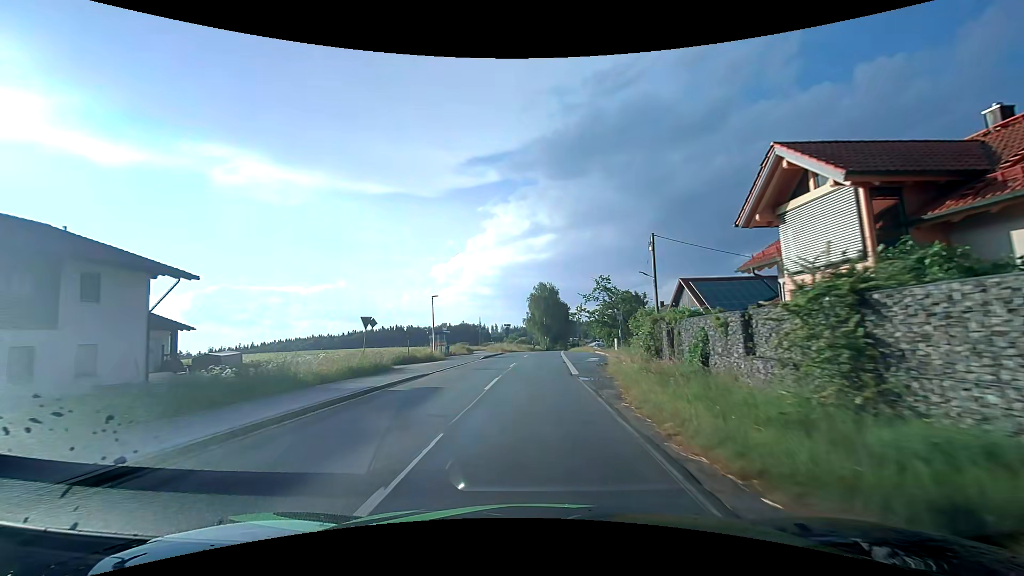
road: tertiary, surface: asphalt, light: Day
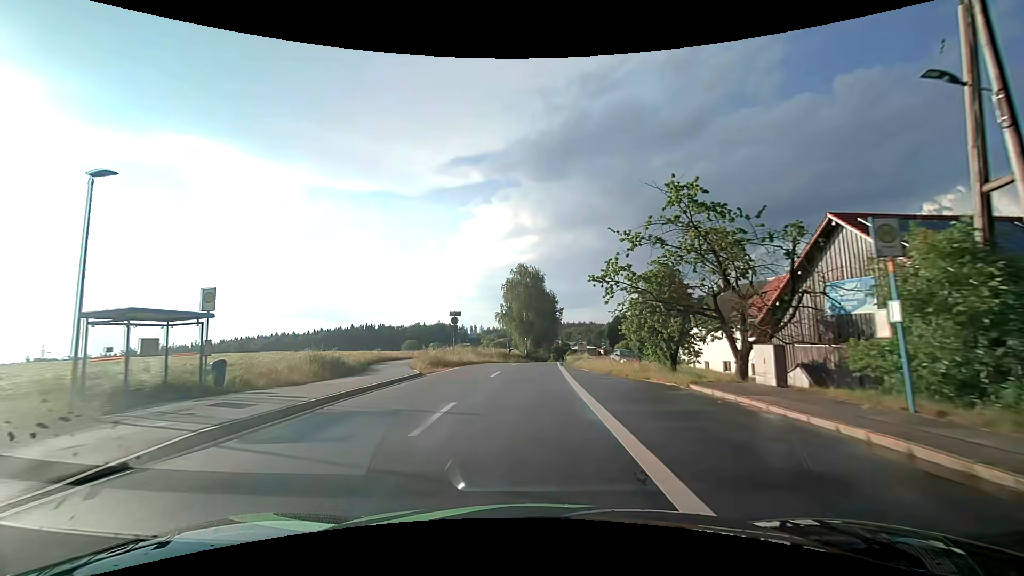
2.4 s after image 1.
(+0.7, +32.2) m; +2°
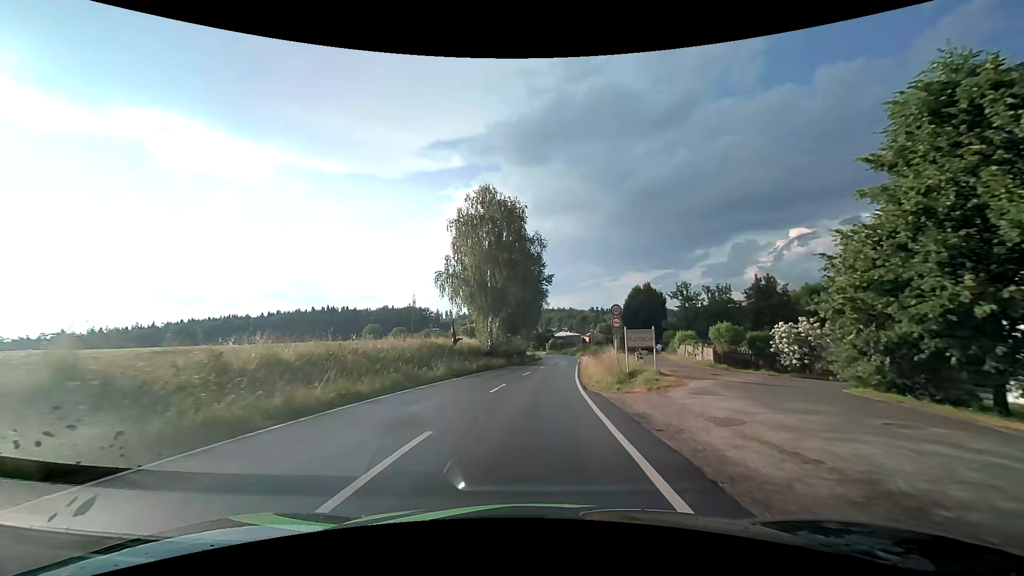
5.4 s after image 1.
(+1.1, +40.2) m; +3°
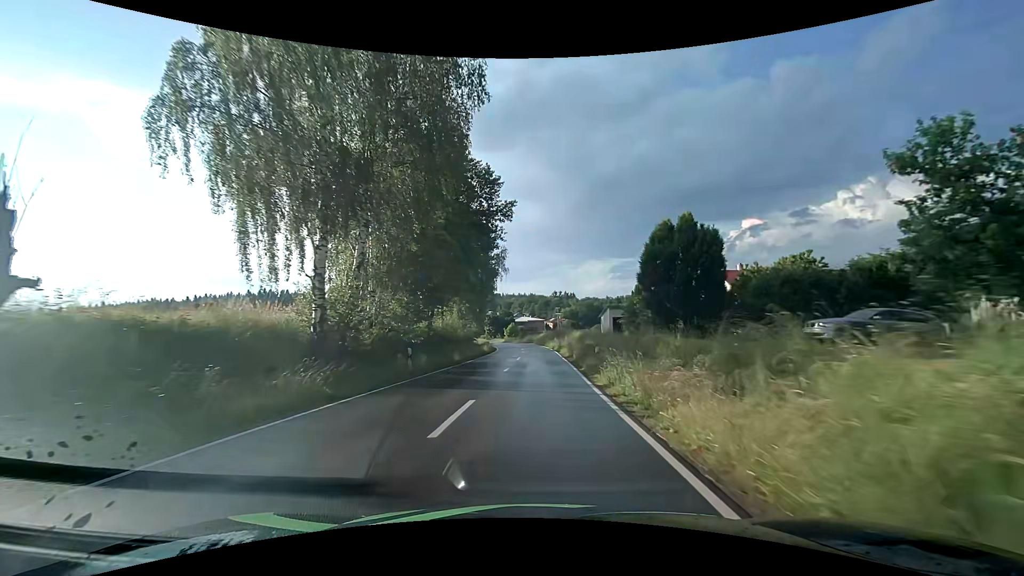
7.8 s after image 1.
(+1.4, +33.2) m; +5°
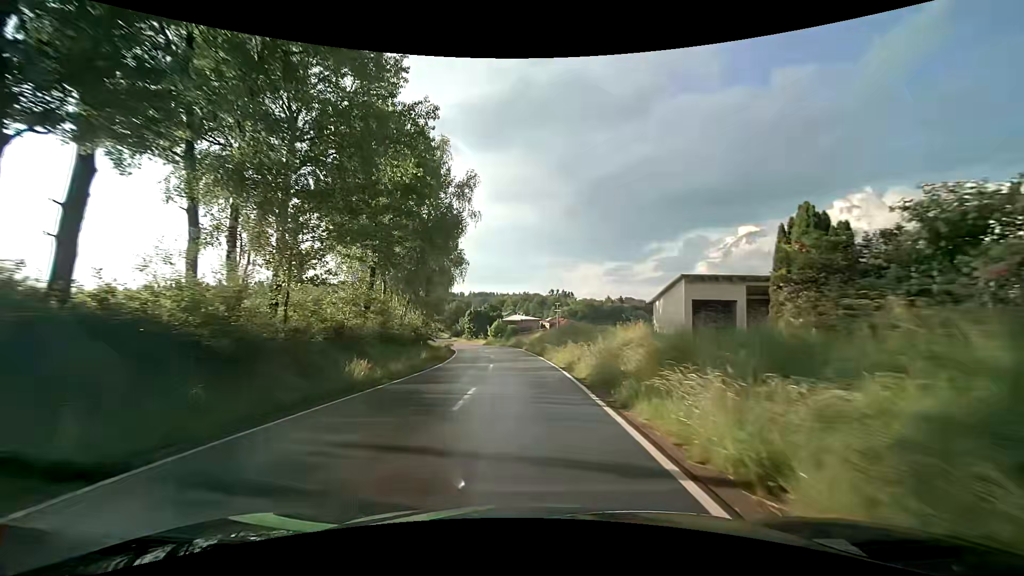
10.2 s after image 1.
(+0.5, +33.4) m; +1°
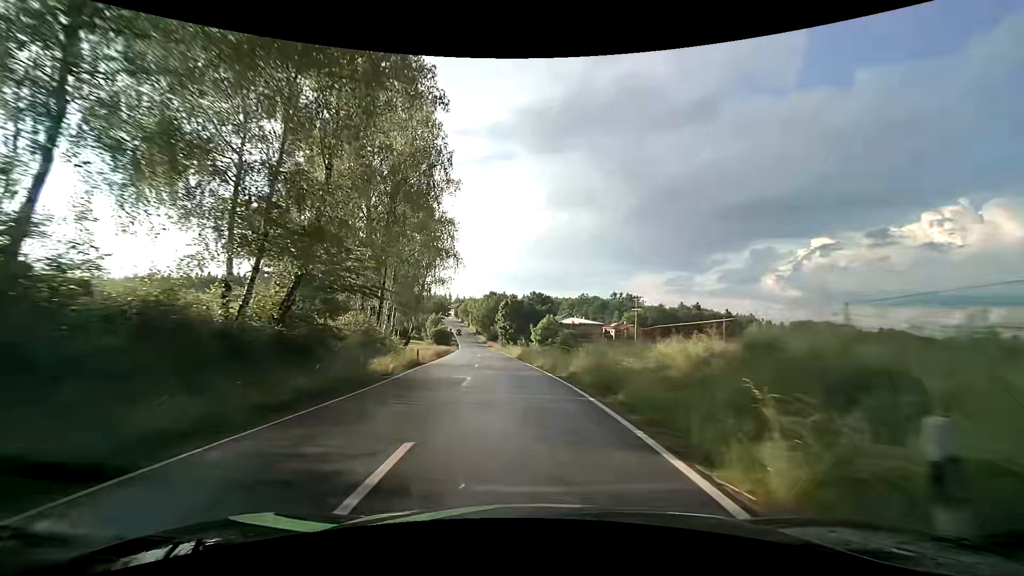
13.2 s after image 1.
(-2.0, +42.6) m; -7°
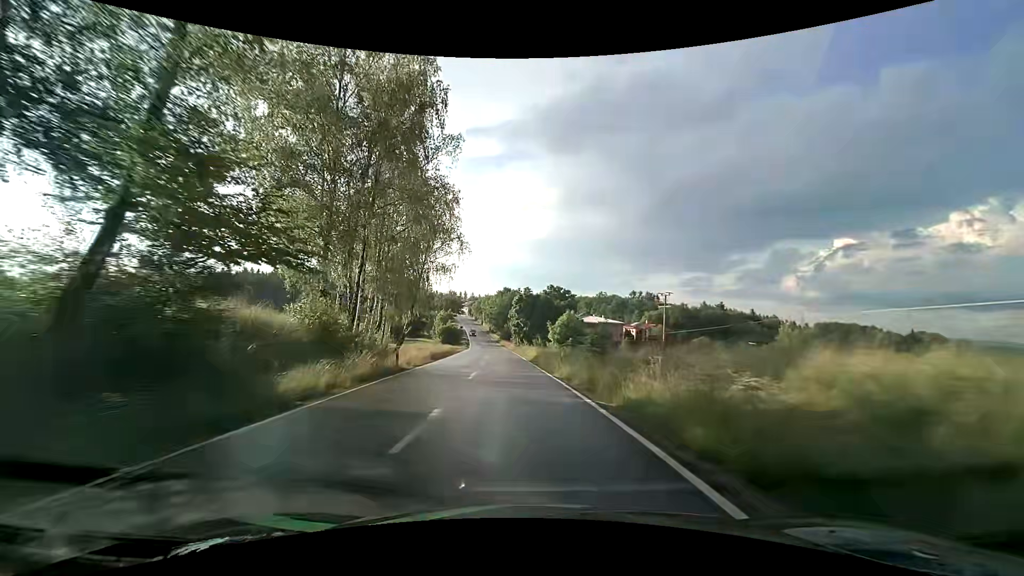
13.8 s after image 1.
(0.0, +8.7) m; -1°
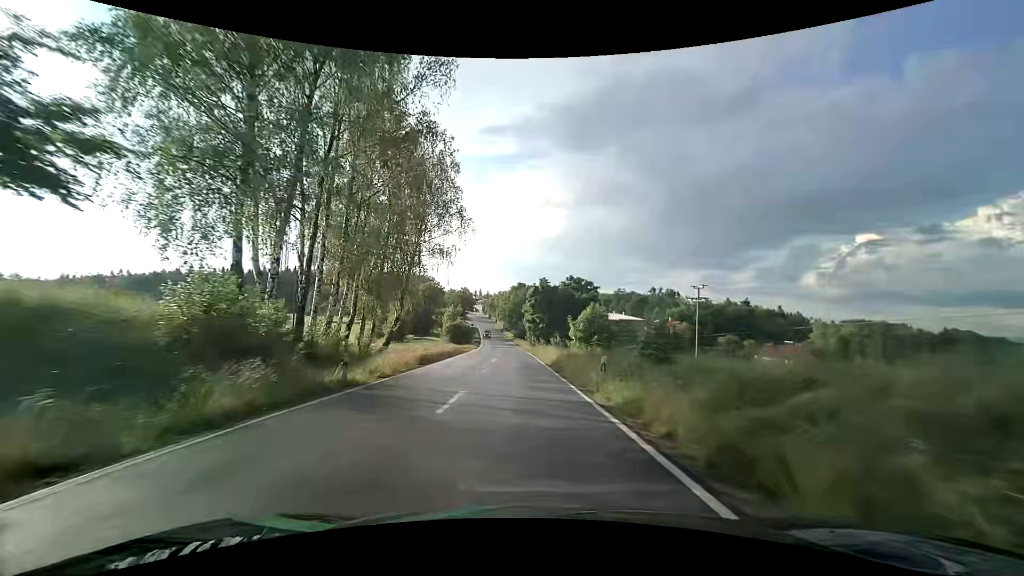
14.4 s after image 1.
(-0.1, +8.8) m; -1°
(0, +10) (-1, +20) (-1, +30) (-1, +40) (-2, +50) (-3, +60) (-3, +70) (-4, +80) (-5, +90) (-6, +100) m
